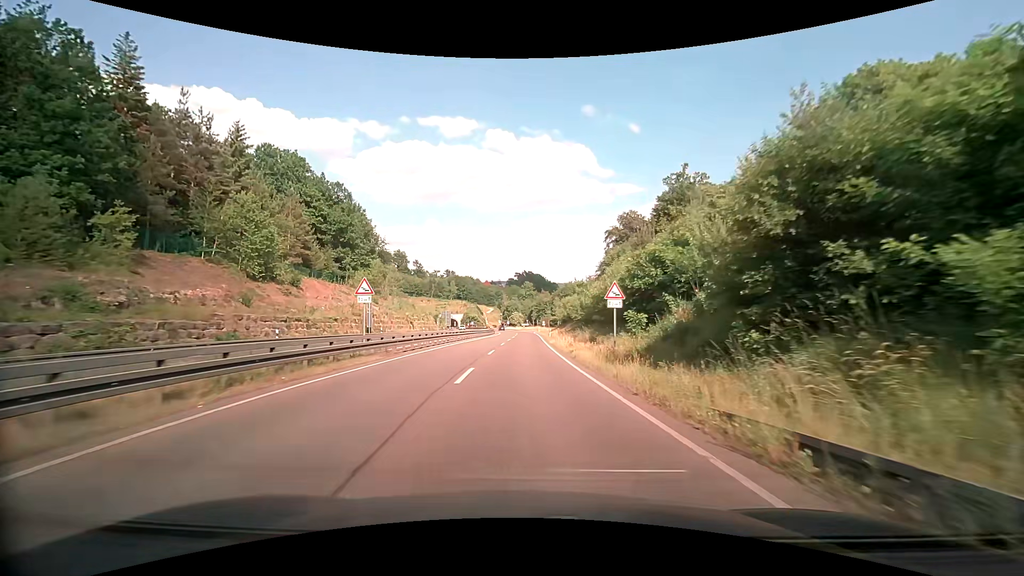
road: trunk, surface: asphalt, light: Day
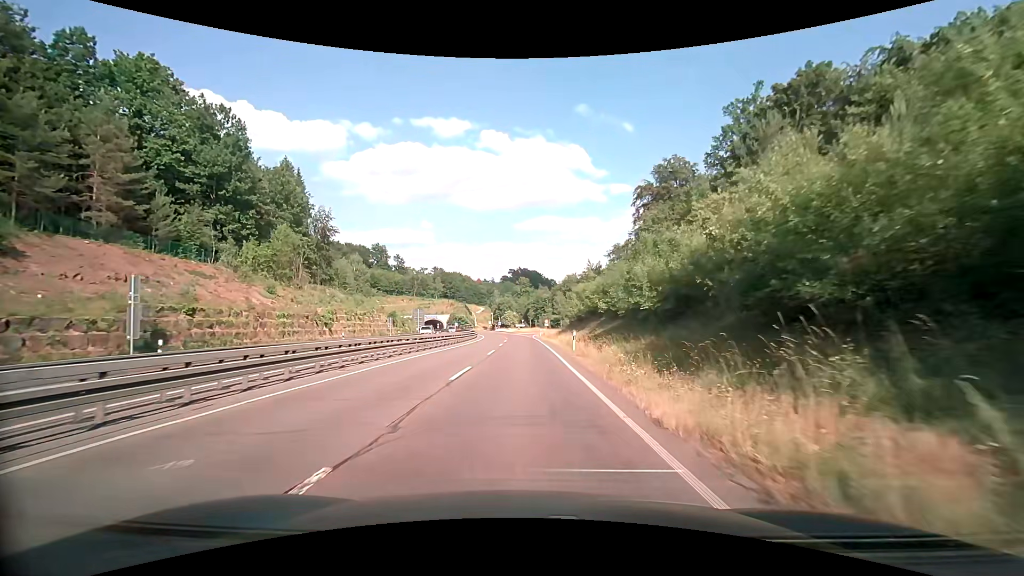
(0.0, +34.6) m; 0°
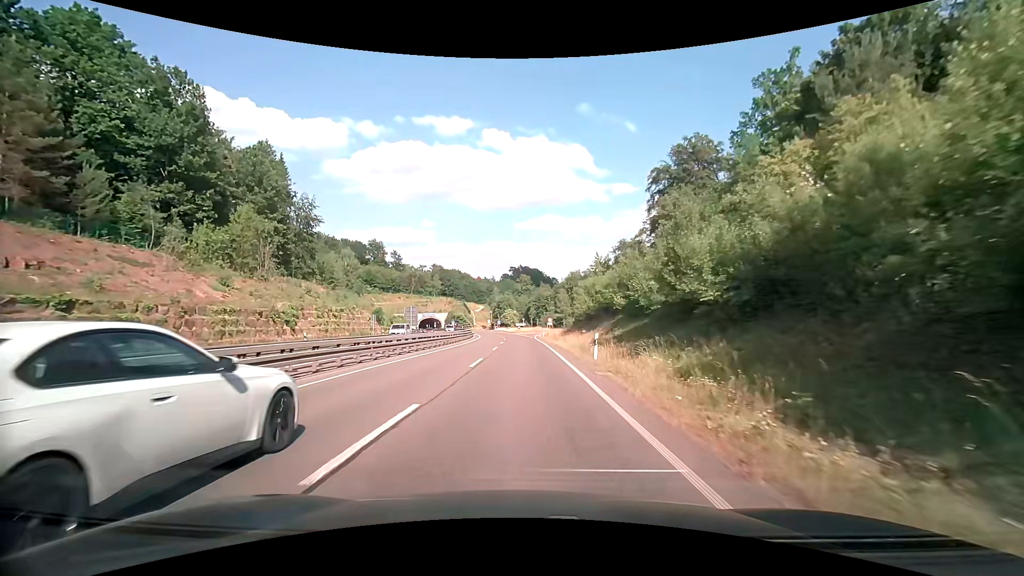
(0.0, +8.4) m; 0°
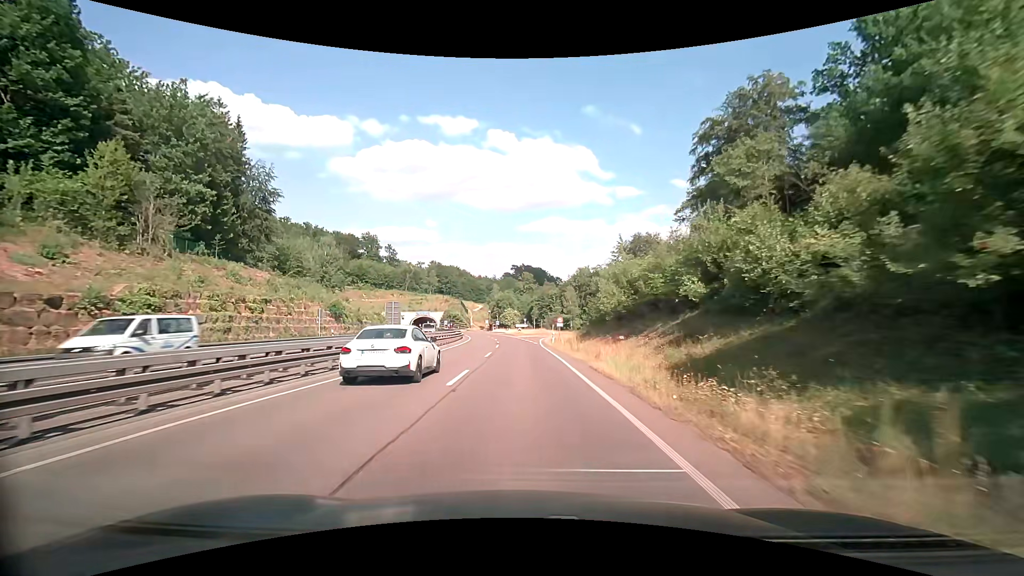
(-0.1, +17.2) m; 0°
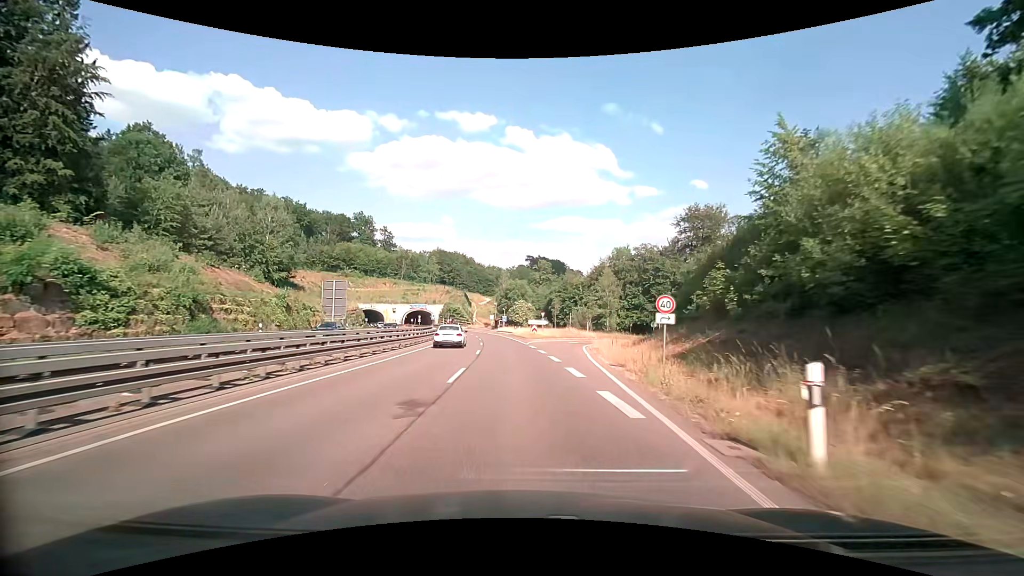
(-0.4, +36.4) m; -1°
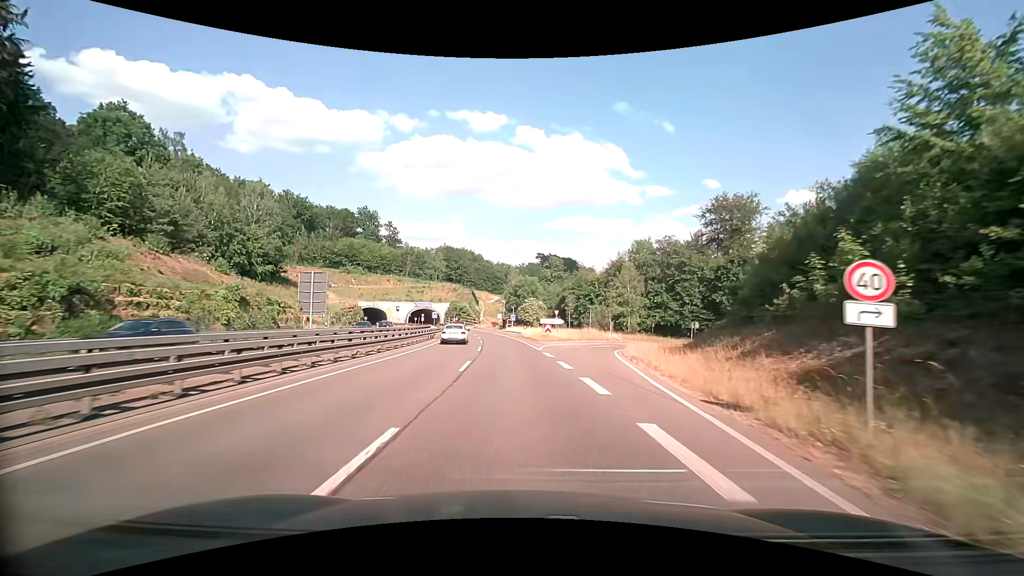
(-0.1, +9.3) m; -1°
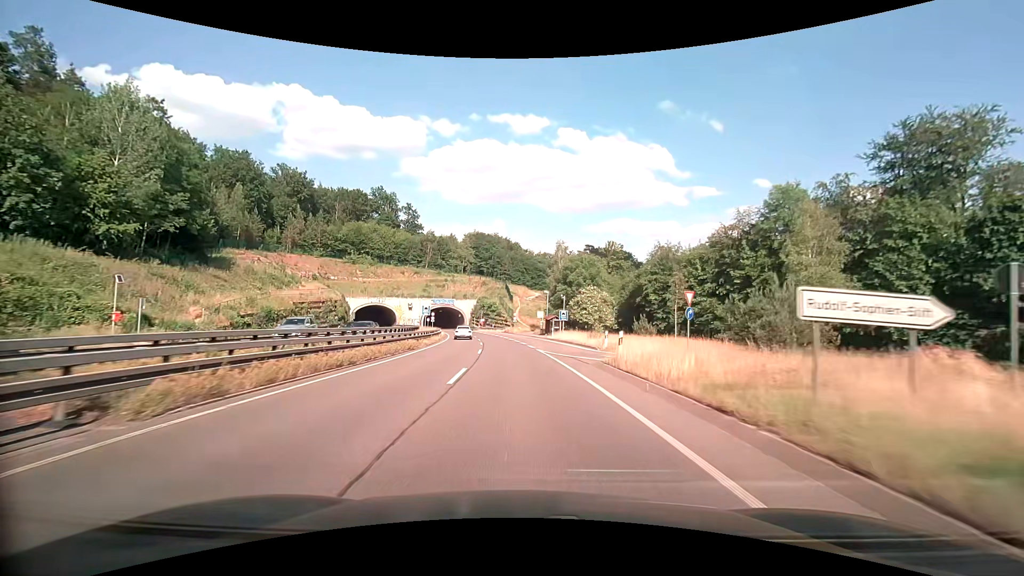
(-1.6, +39.2) m; -5°
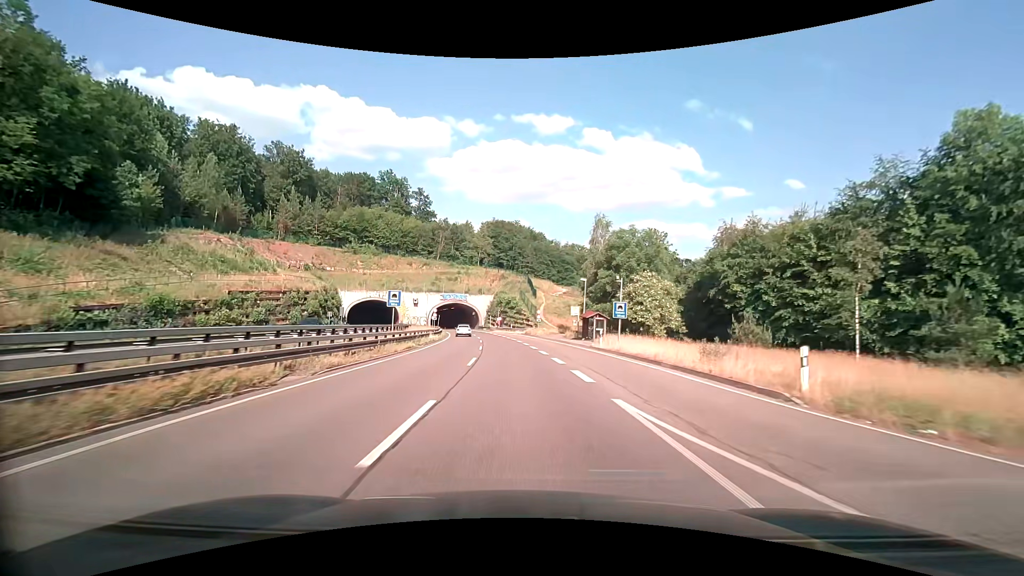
(-0.5, +20.1) m; -3°
(0, +10) (0, +20) (-1, +30) (-2, +40) (-3, +50) (-4, +60) (-5, +70) (-7, +80) (-9, +89) (-11, +99) m
